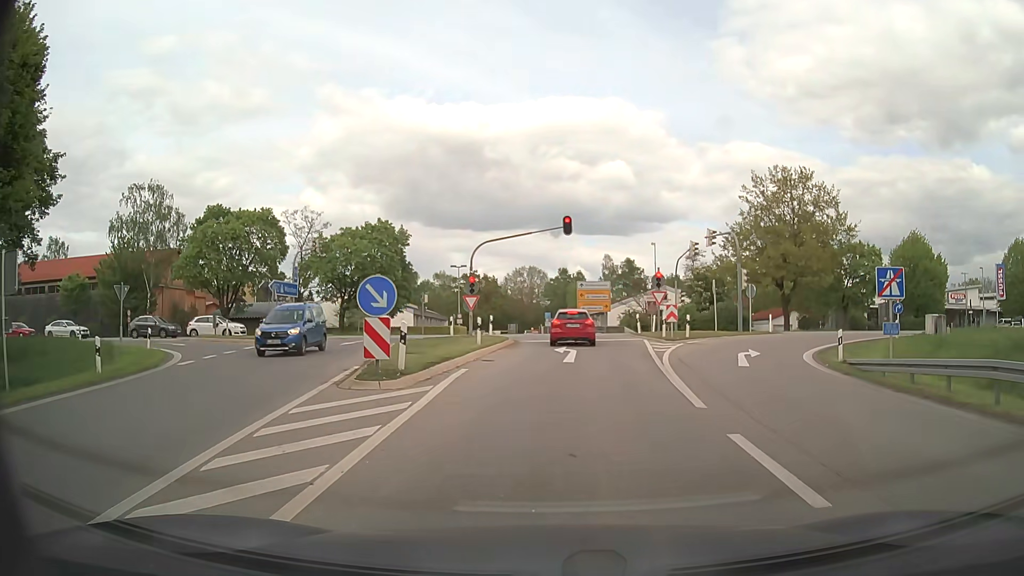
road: motorway_link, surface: asphalt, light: Day
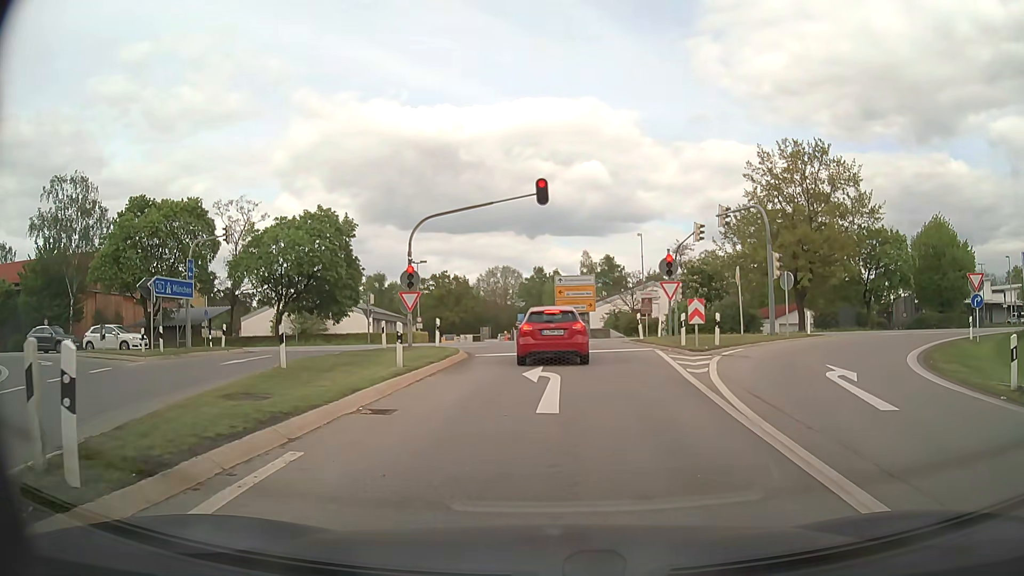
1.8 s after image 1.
(+0.2, +9.5) m; +3°
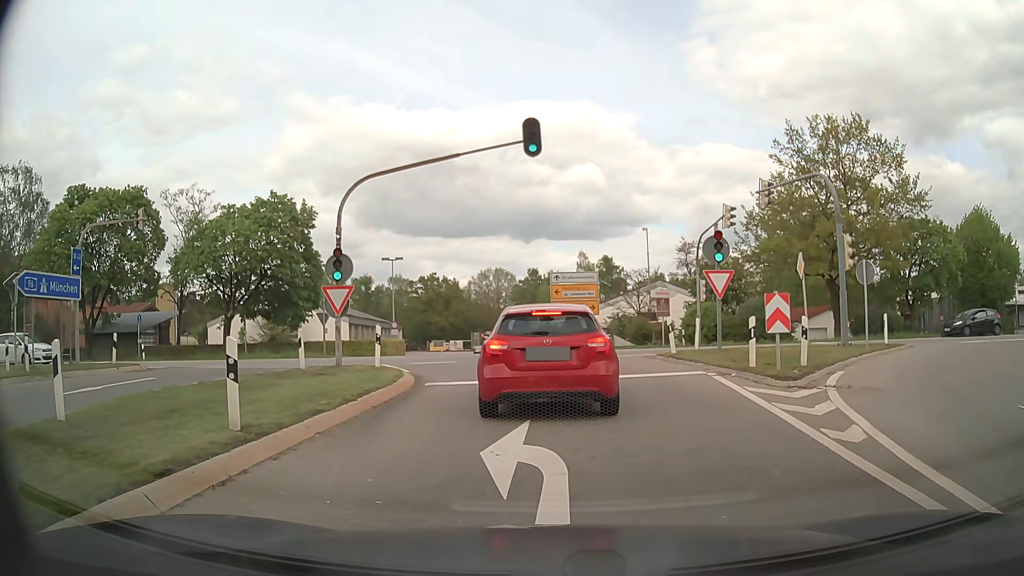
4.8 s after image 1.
(0.0, +7.9) m; +2°
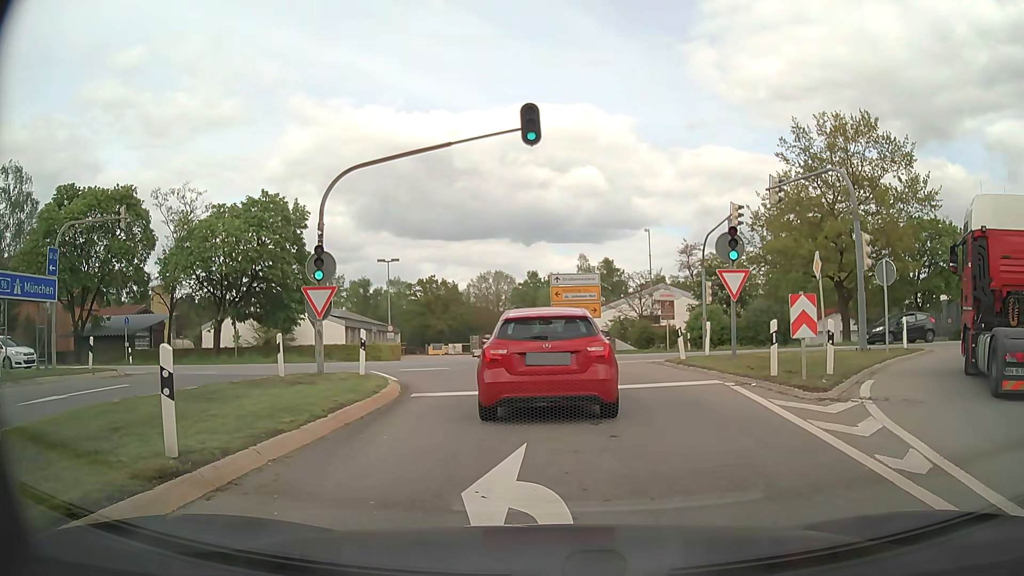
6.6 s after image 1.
(0.0, +1.4) m; 0°
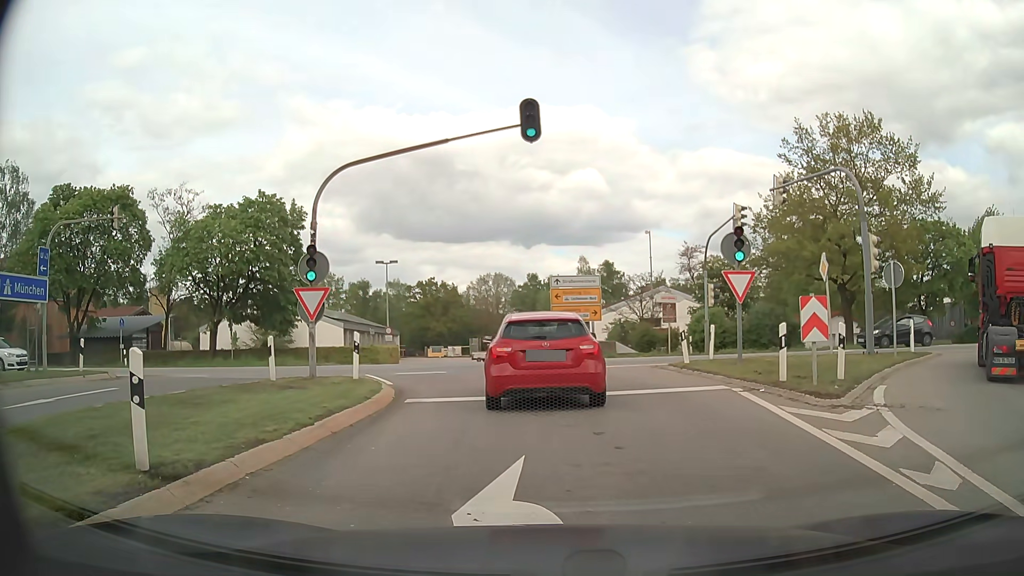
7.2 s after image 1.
(0.0, +0.5) m; 0°
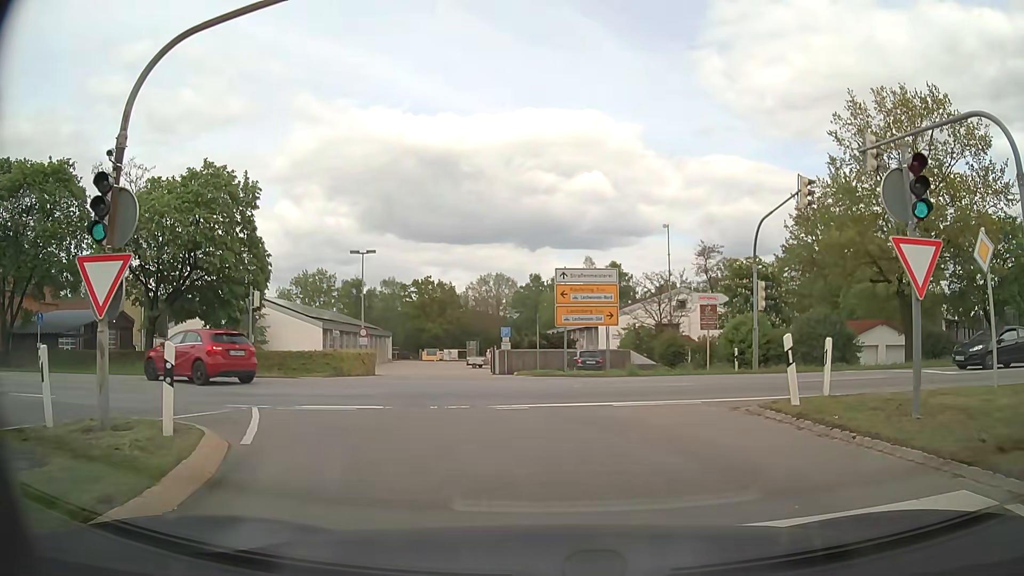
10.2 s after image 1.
(-0.3, +8.2) m; -2°
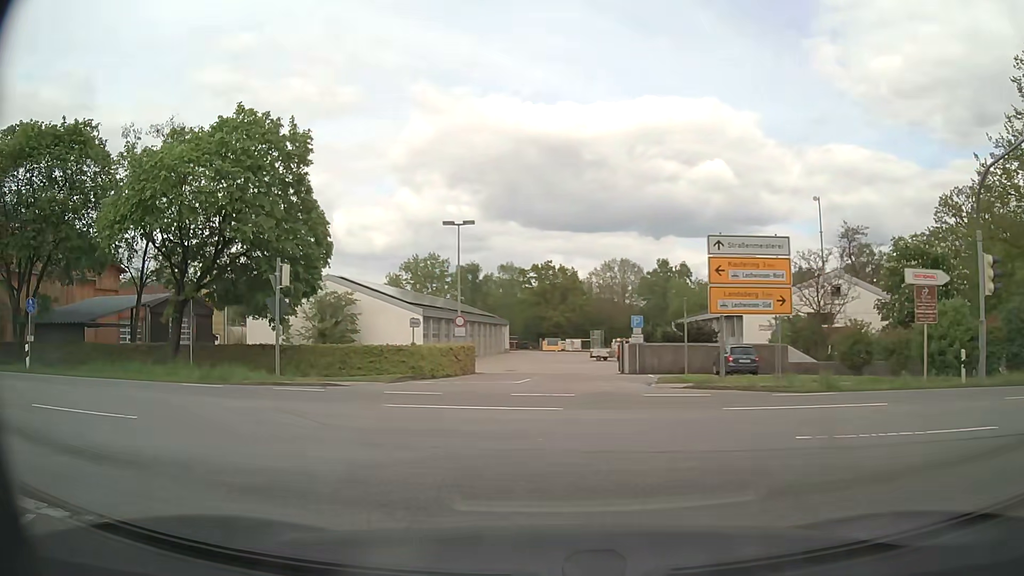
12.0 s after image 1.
(-0.5, +8.5) m; -10°
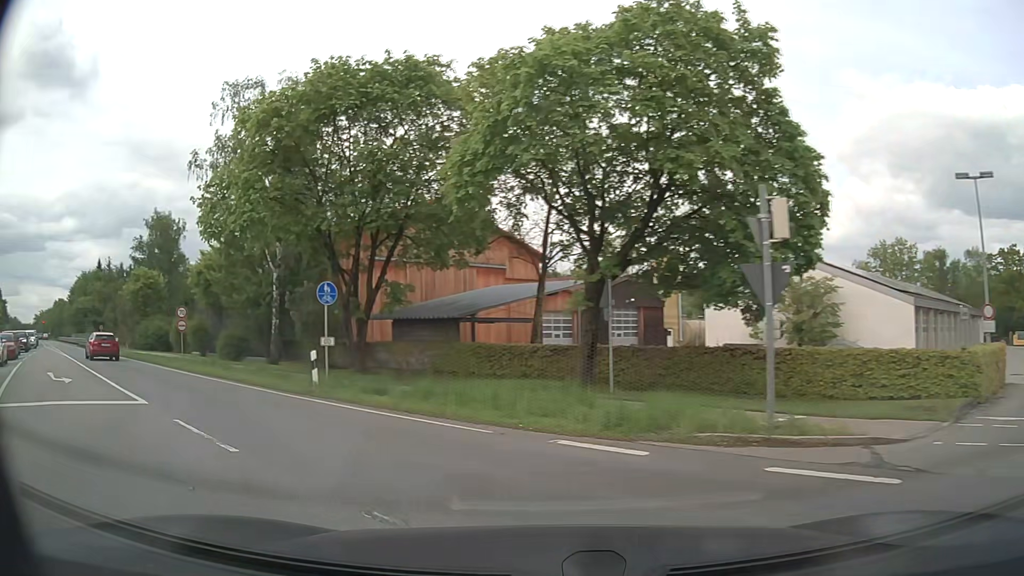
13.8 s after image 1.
(-3.3, +9.7) m; -39°
(-3, +9) (-10, +17) (-17, +24) (-24, +31) (-31, +37) (-39, +44) (-46, +51) (-53, +58) (-61, +65) (-68, +72) m
